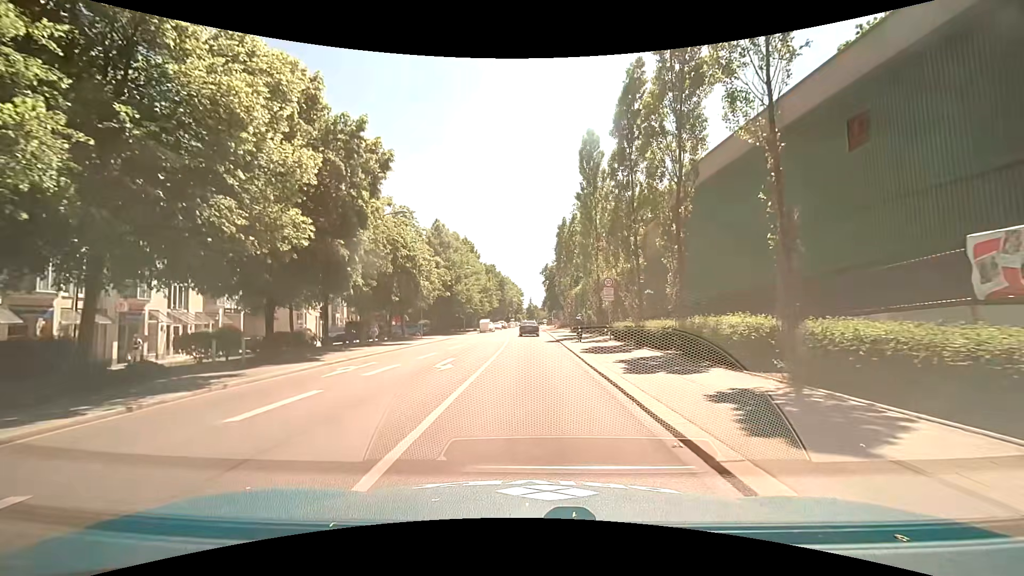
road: secondary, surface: asphalt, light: Day
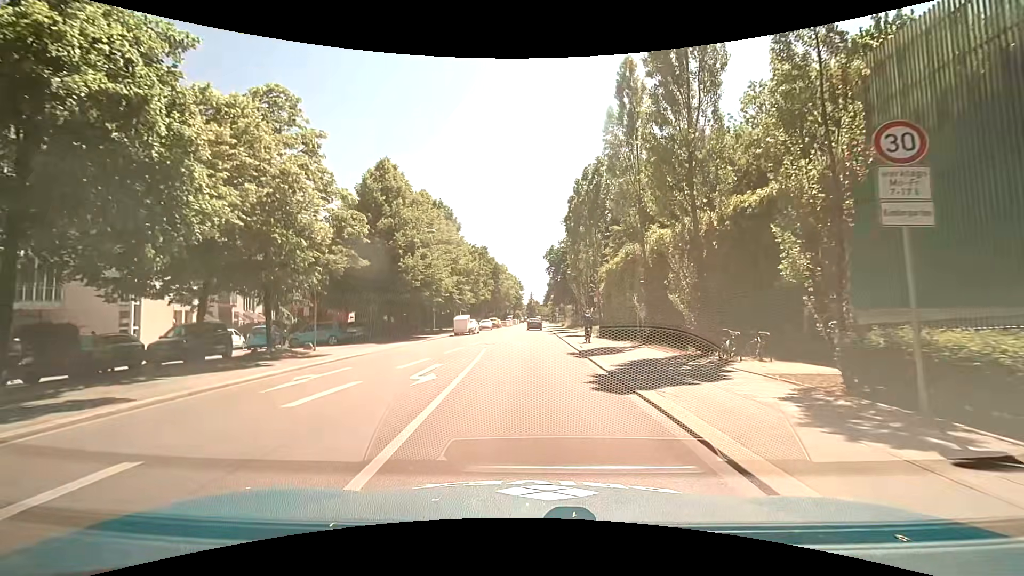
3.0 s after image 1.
(0.0, +23.3) m; -1°
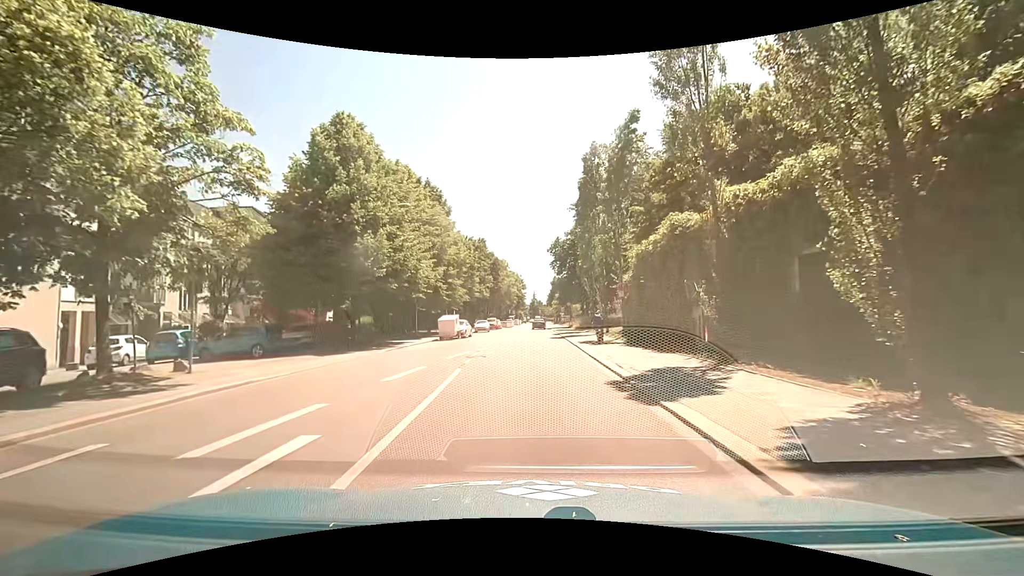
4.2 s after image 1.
(+0.1, +8.8) m; 0°
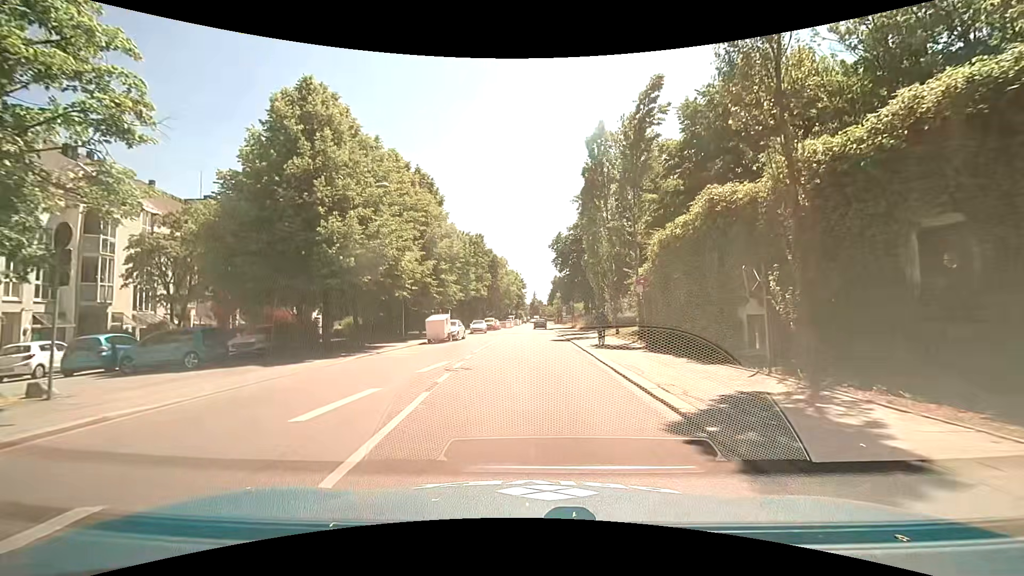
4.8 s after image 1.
(+0.1, +4.3) m; 0°
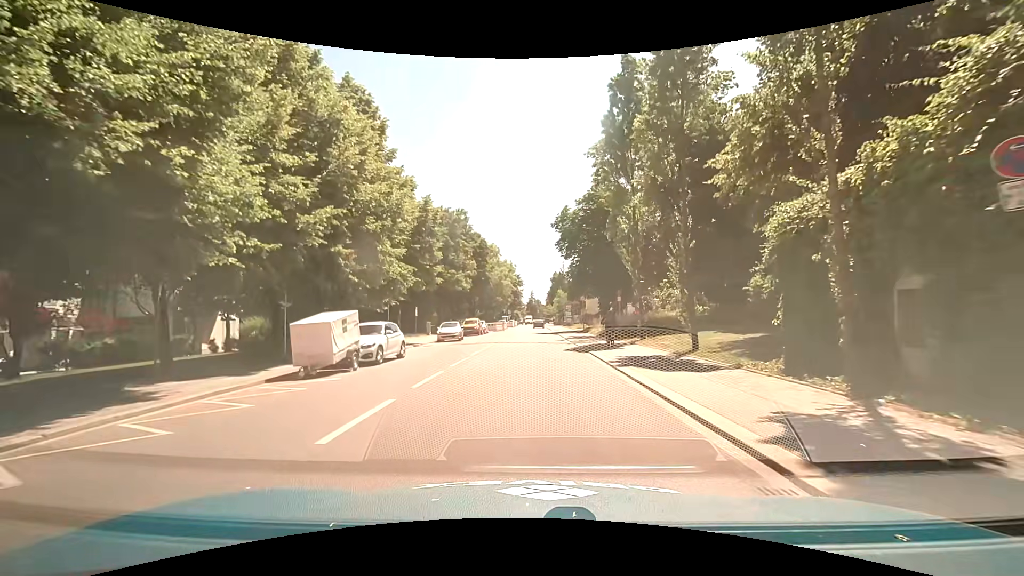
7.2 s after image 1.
(+0.2, +17.3) m; +1°
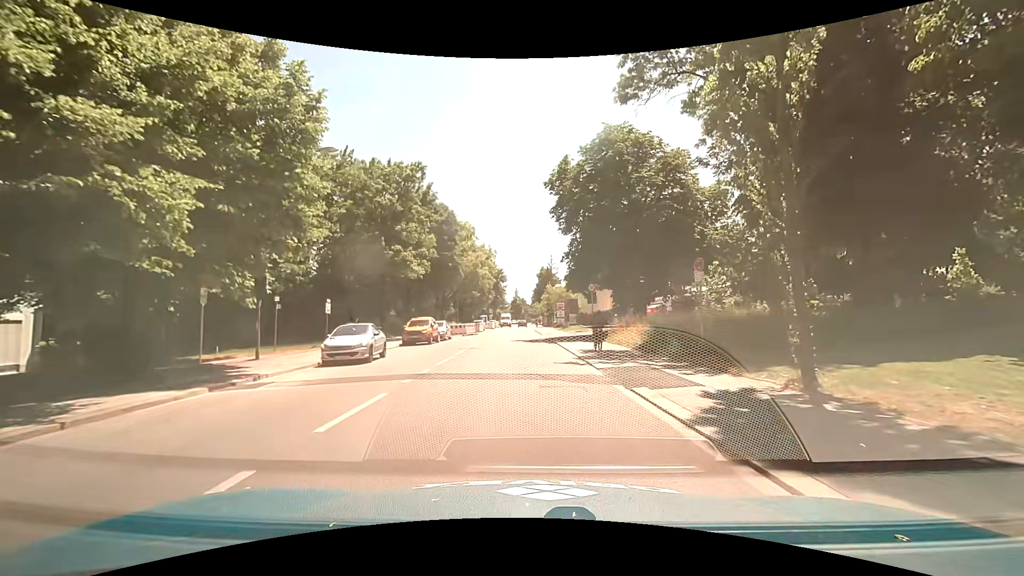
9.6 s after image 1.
(0.0, +17.3) m; +1°
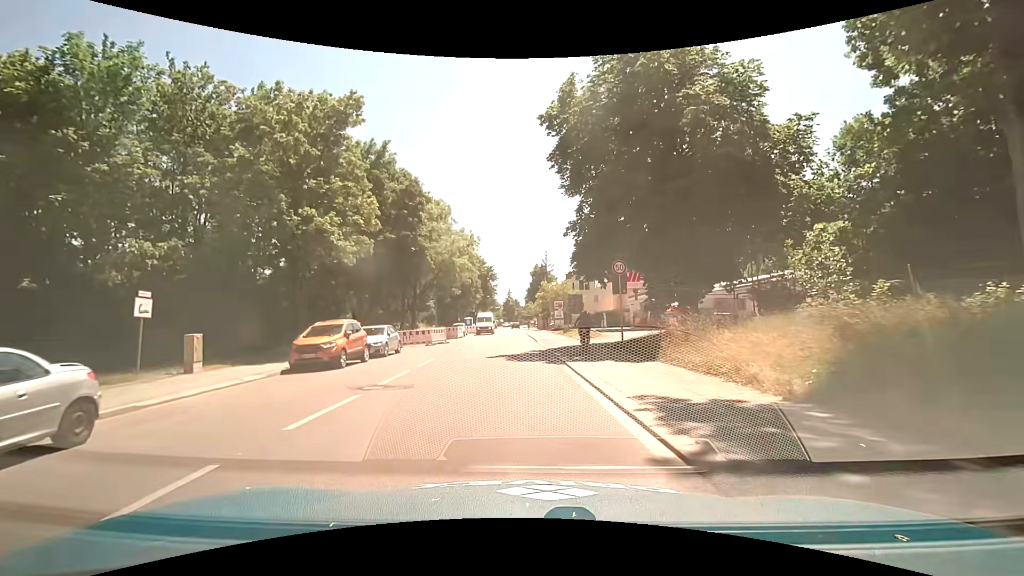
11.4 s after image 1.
(+0.5, +13.1) m; +1°
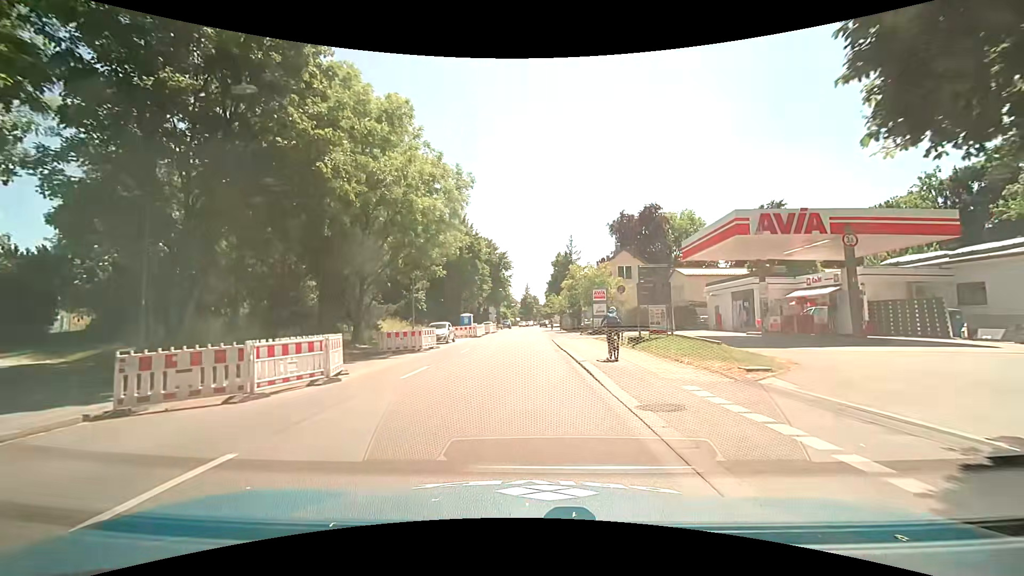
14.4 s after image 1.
(-0.2, +23.3) m; -1°
(0, +10) (0, +20) (0, +30) (0, +40) (0, +50) (0, +60) (0, +70) (0, +80) (+1, +90) (+1, +100) m
